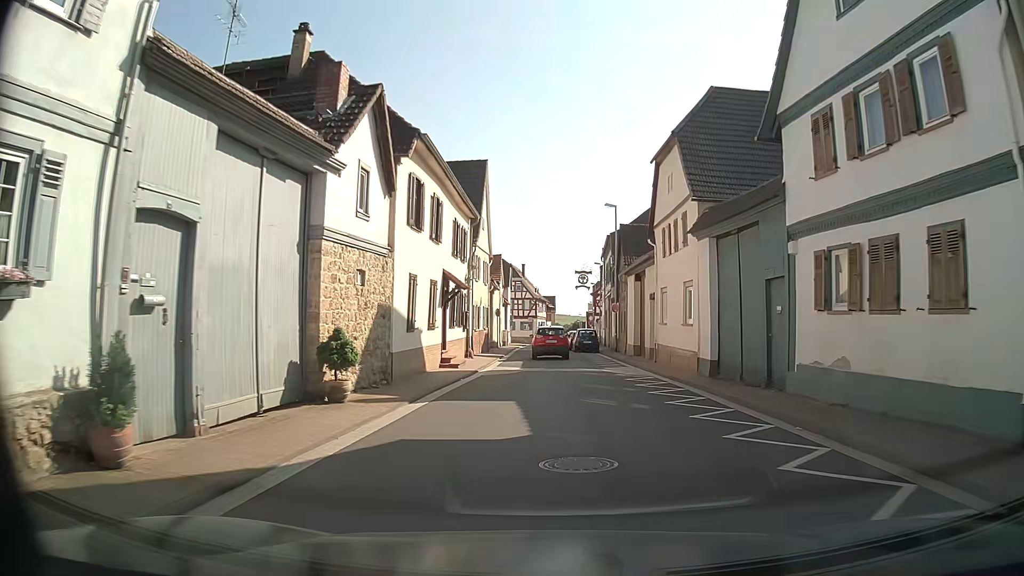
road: tertiary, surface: asphalt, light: Day
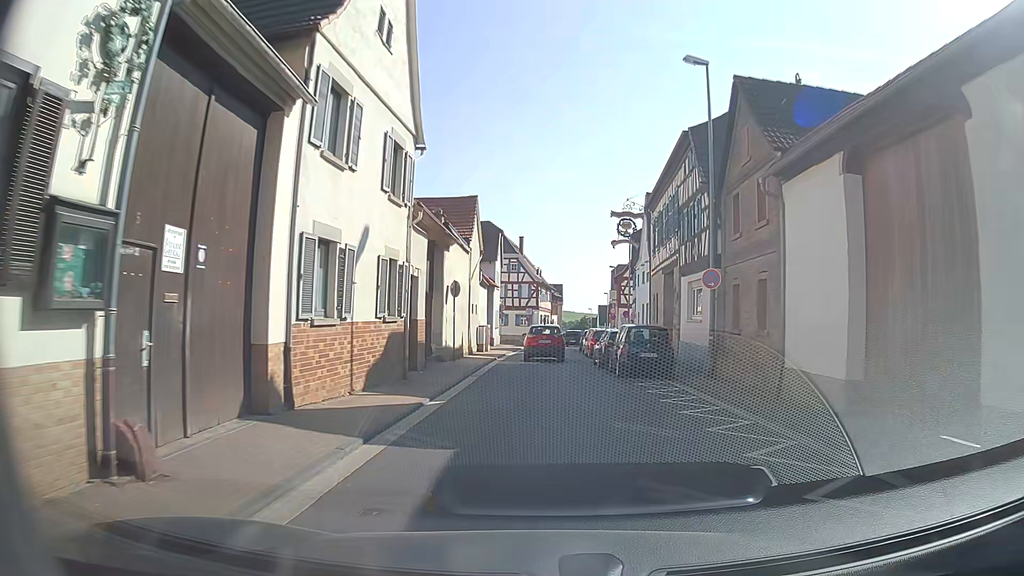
(-0.4, +25.3) m; -1°
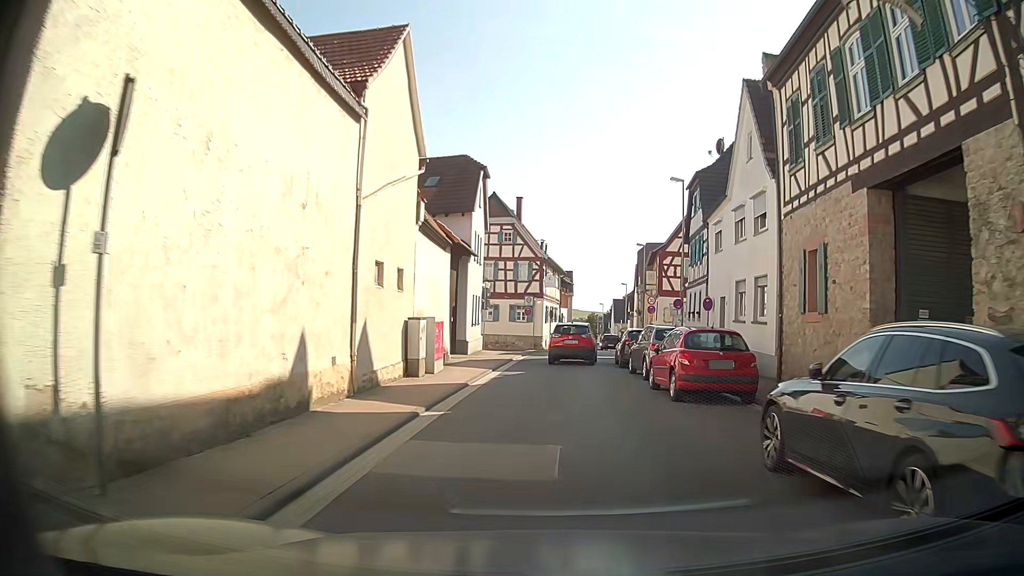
(-0.2, +20.6) m; -1°
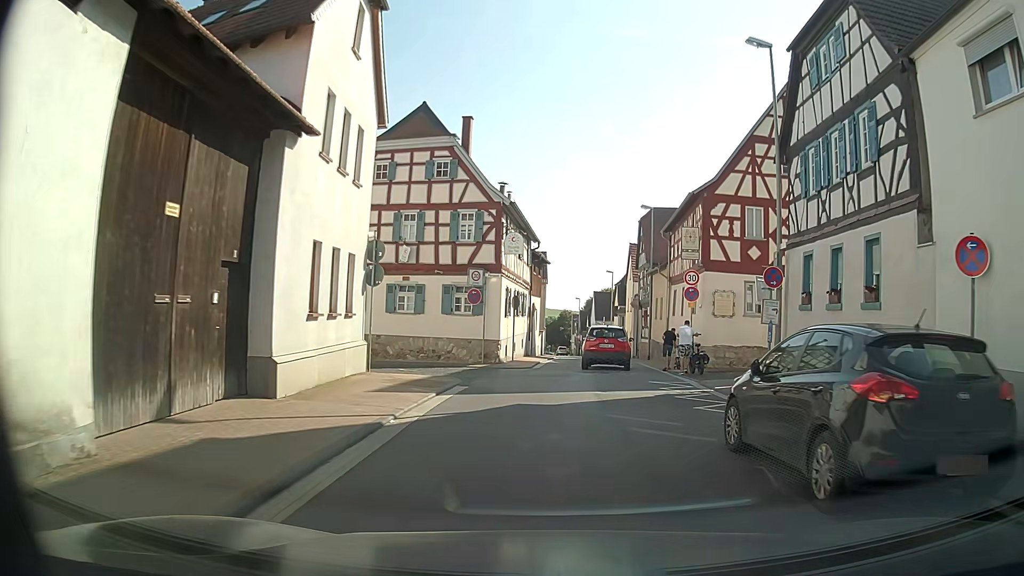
(+0.4, +19.5) m; +3°
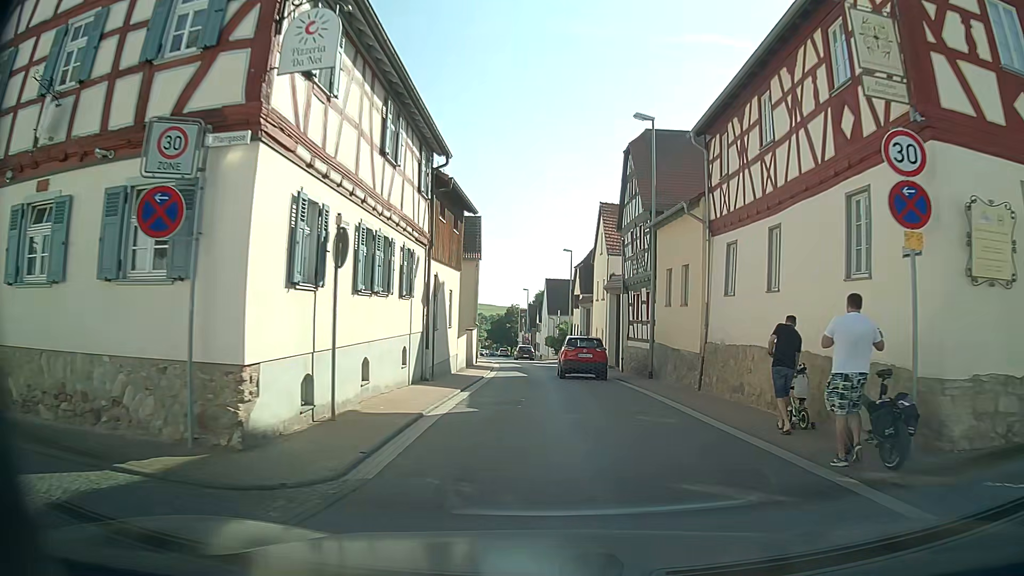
(+0.8, +18.9) m; +4°
